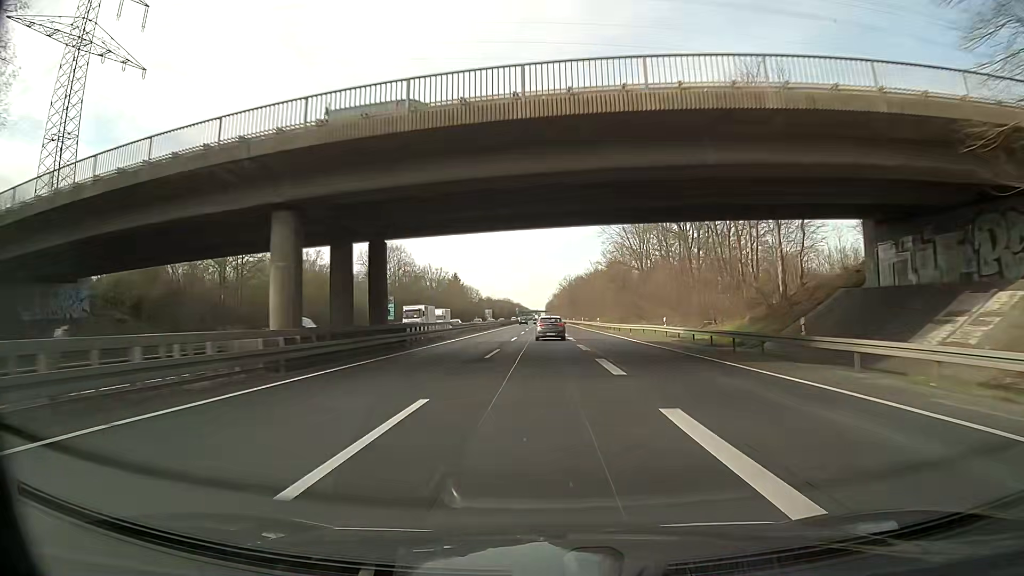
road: trunk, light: Day
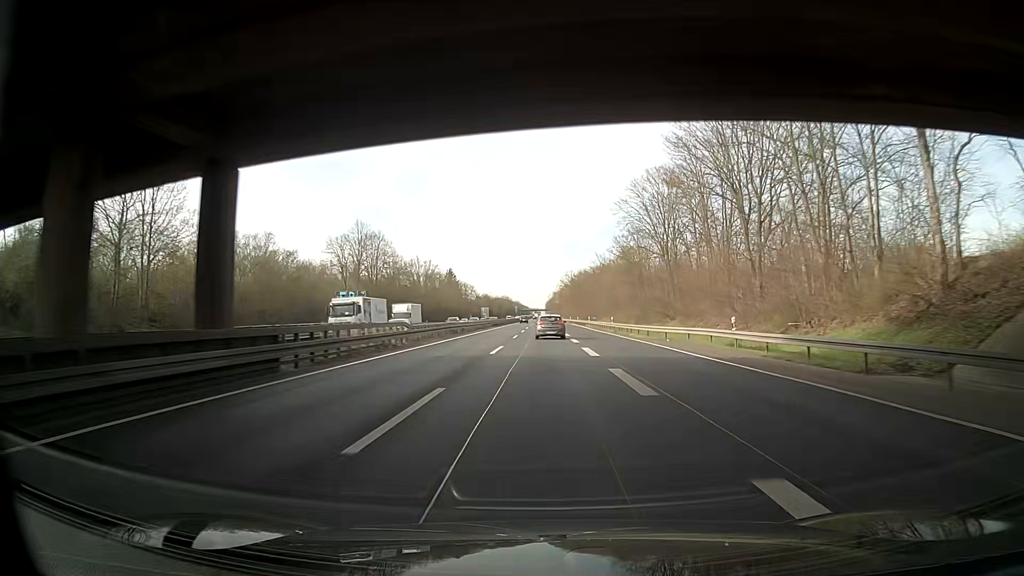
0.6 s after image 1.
(0.0, +16.4) m; 0°
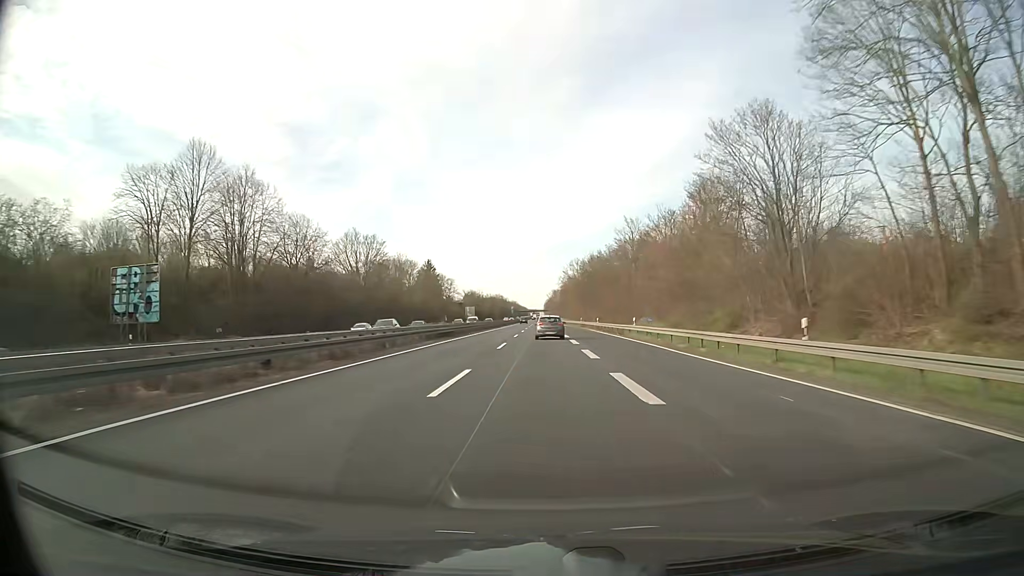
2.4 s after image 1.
(+0.1, +49.1) m; 0°
(0, +10) (0, +20) (0, +30) (0, +40) (0, +50) (0, +60) (0, +70) (0, +80) (0, +90) (0, +100) m
